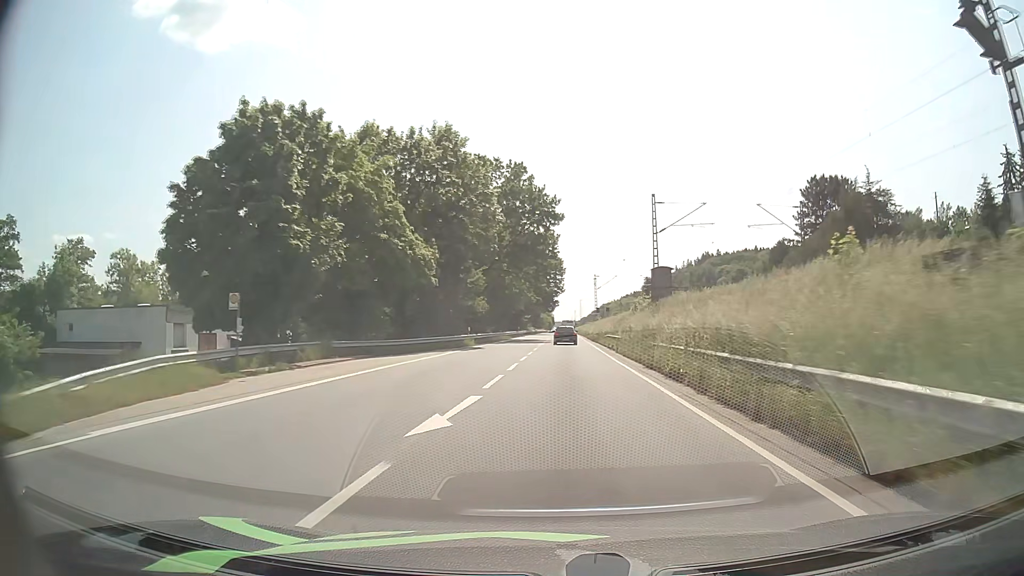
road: primary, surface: asphalt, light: Day
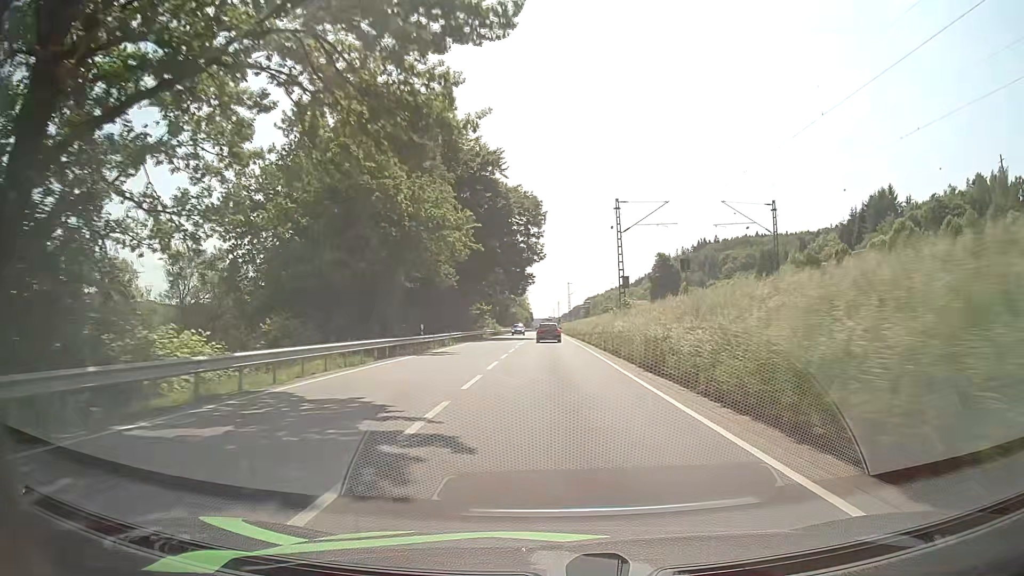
(+1.3, +62.2) m; +2°
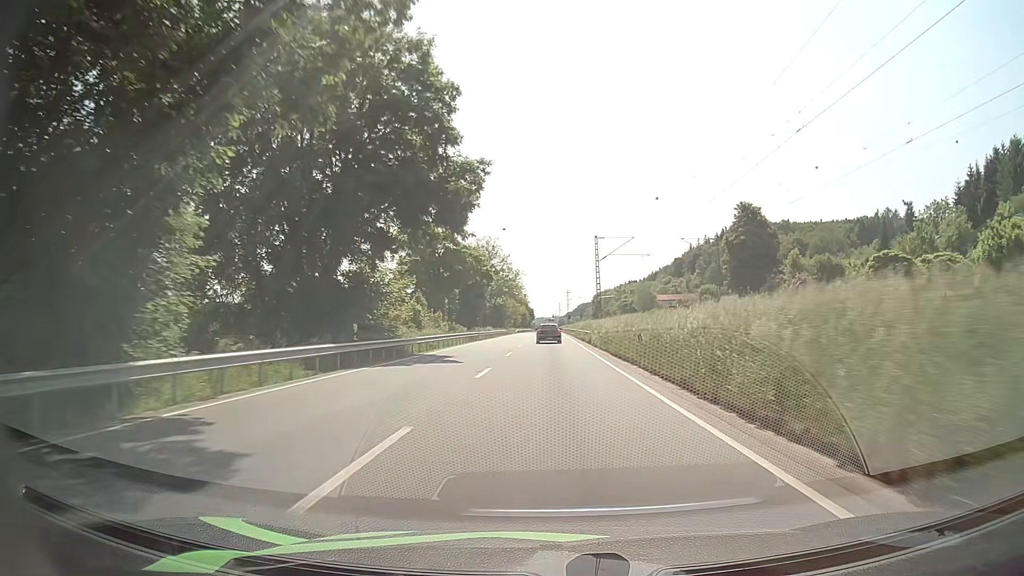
(-0.3, +65.3) m; 0°
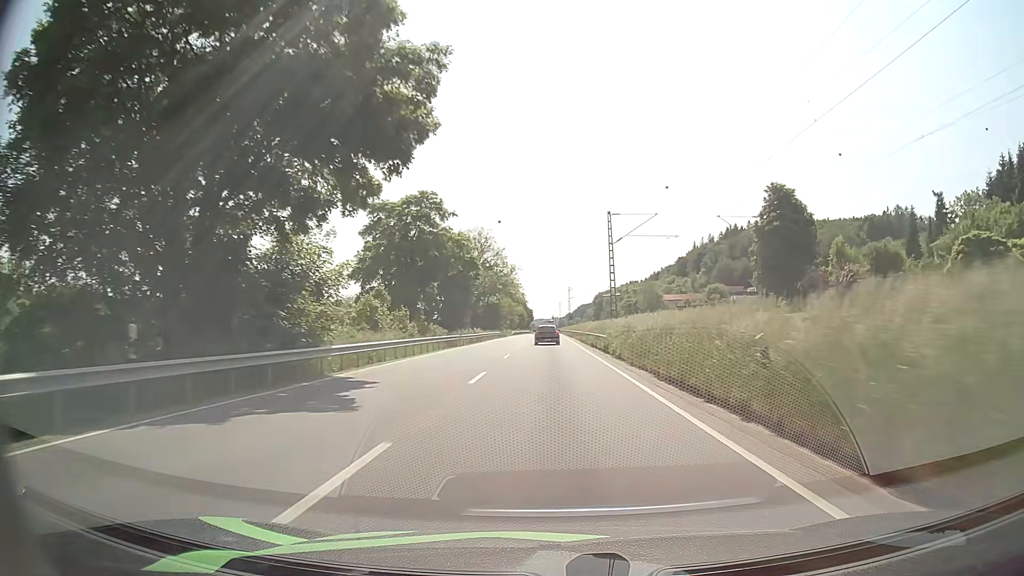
(0.0, +13.5) m; 0°
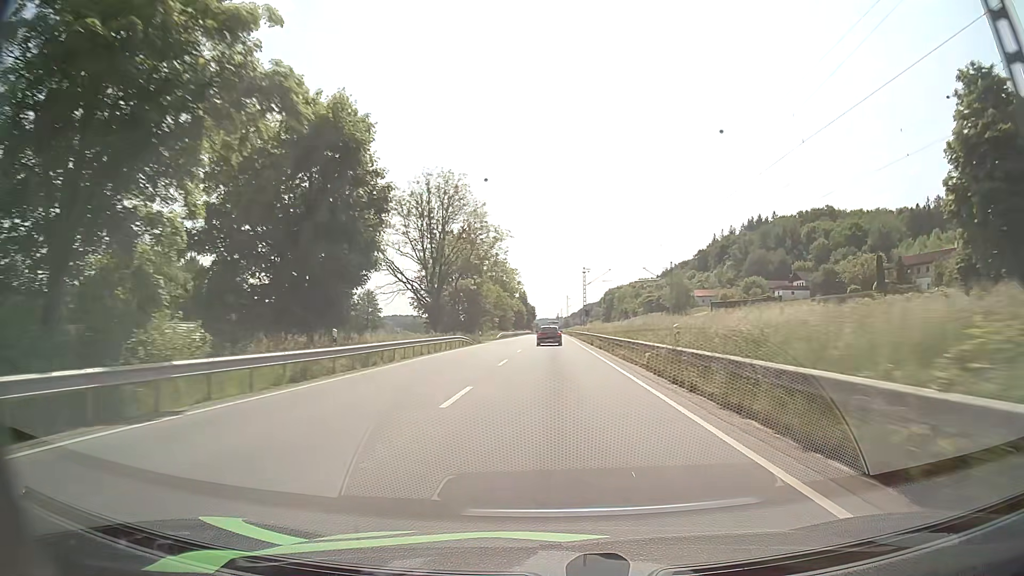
(-0.2, +41.5) m; -1°
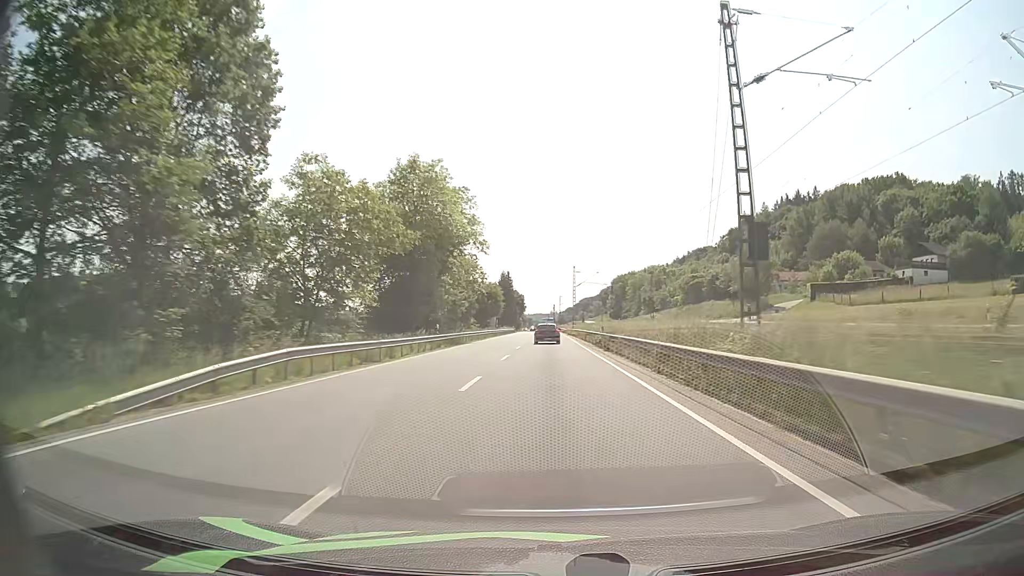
(+0.2, +71.2) m; 0°
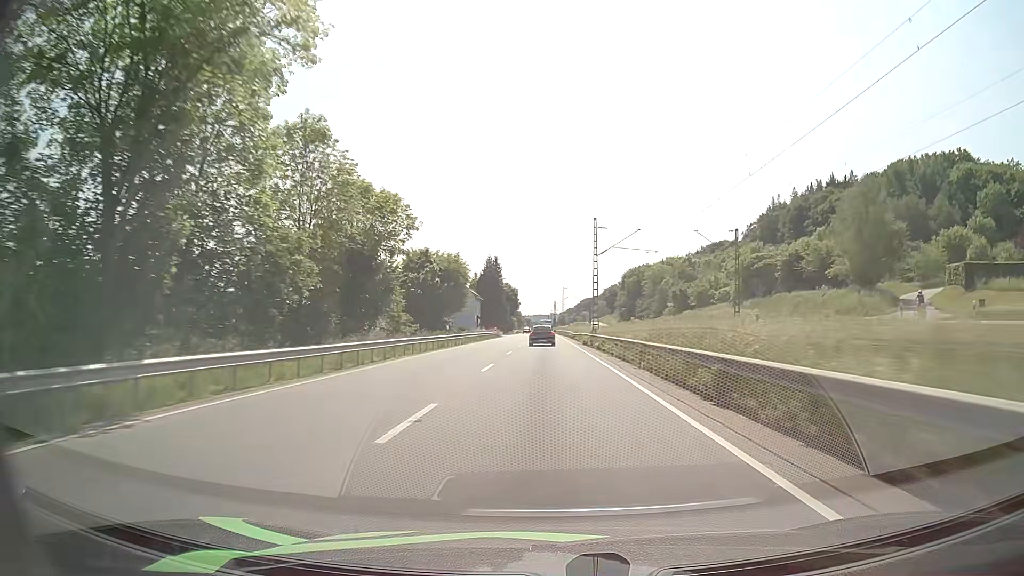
(0.0, +42.8) m; 0°
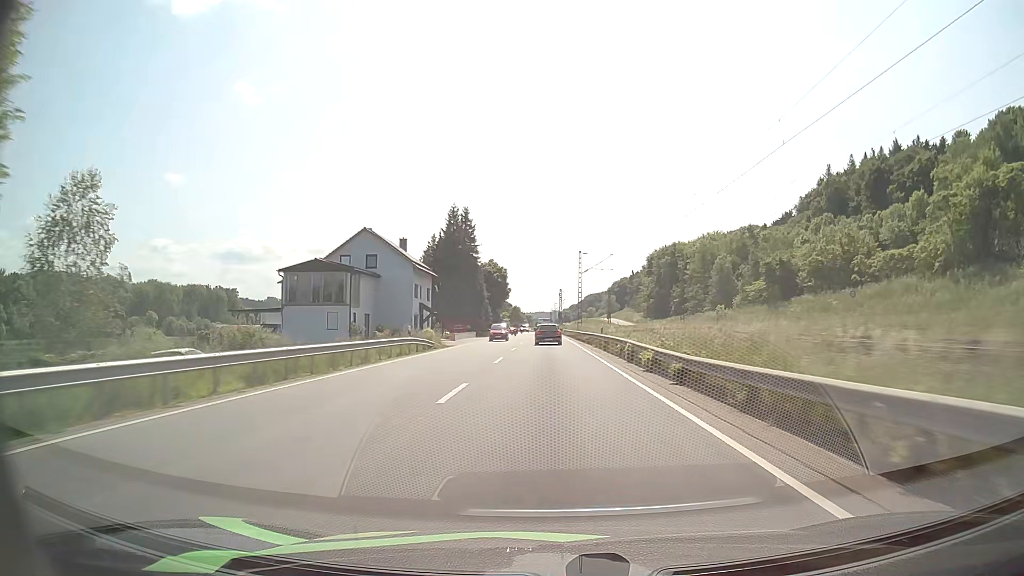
(-0.3, +57.4) m; 0°
(0, +10) (0, +20) (0, +30) (0, +40) (0, +50) (0, +60) (0, +70) (-1, +80) (-1, +90) (-1, +100) m
